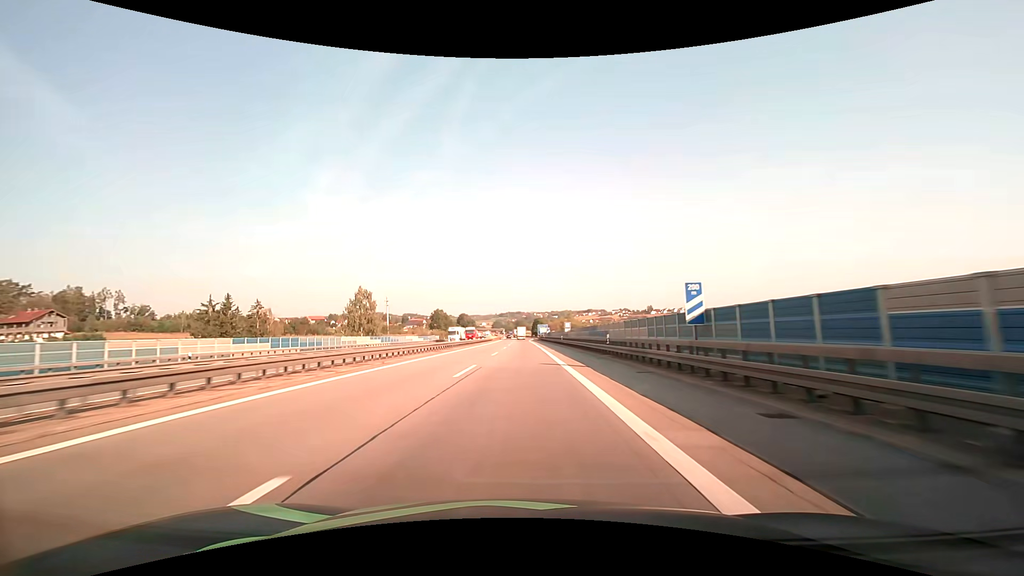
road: motorway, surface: asphalt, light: Day
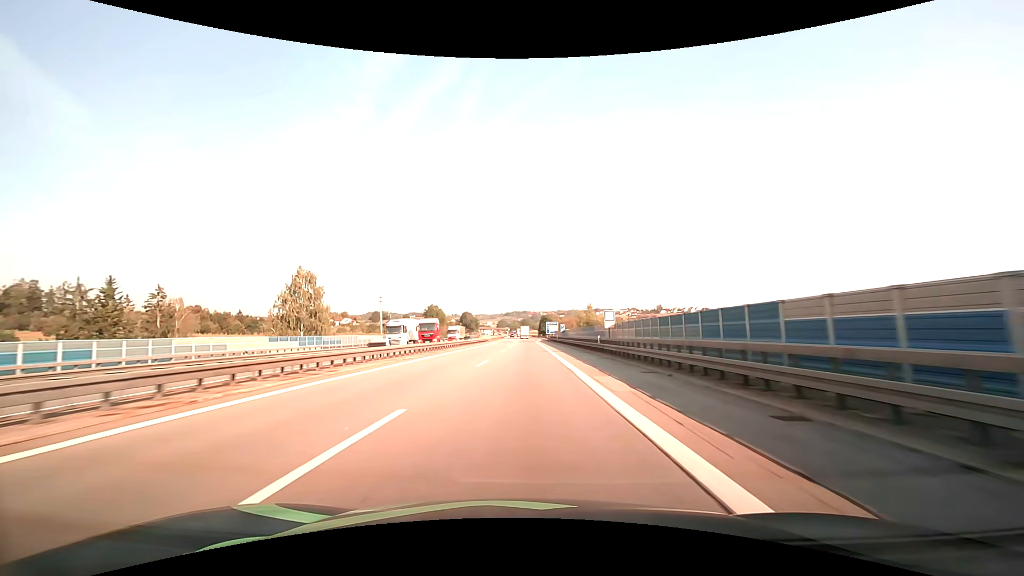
(-0.2, +30.9) m; -1°
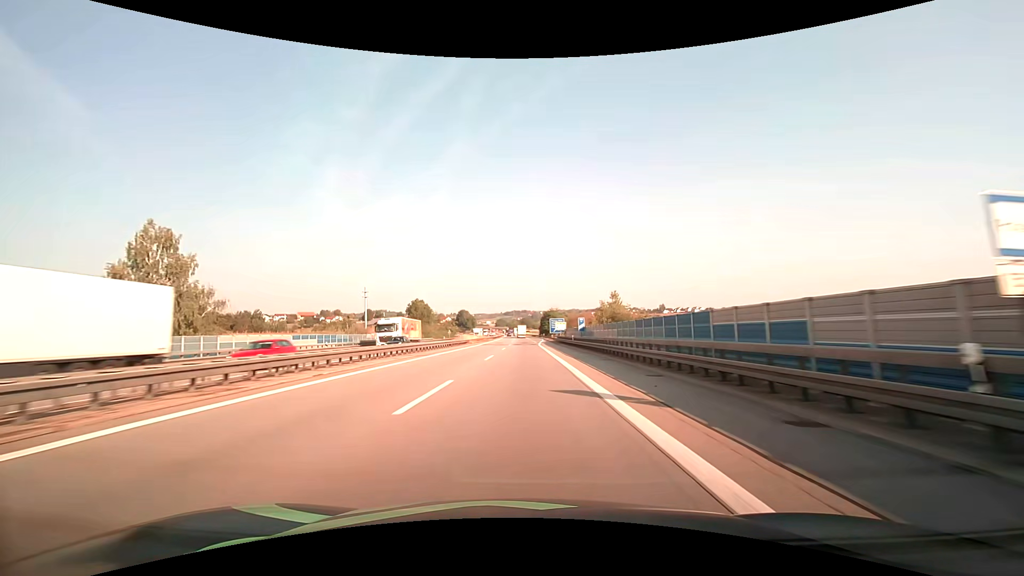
(0.0, +30.4) m; 0°
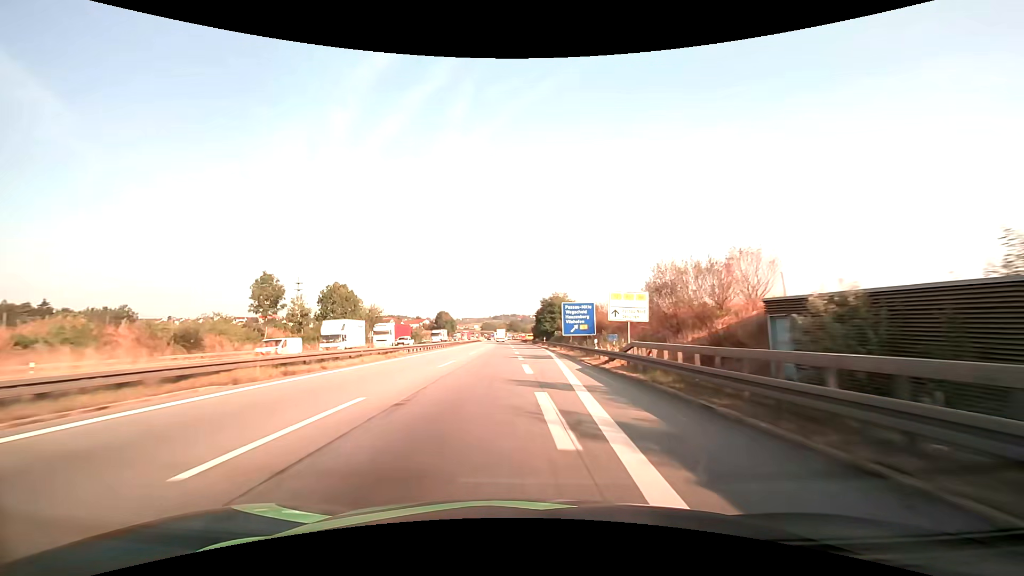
(+0.5, +73.9) m; +1°
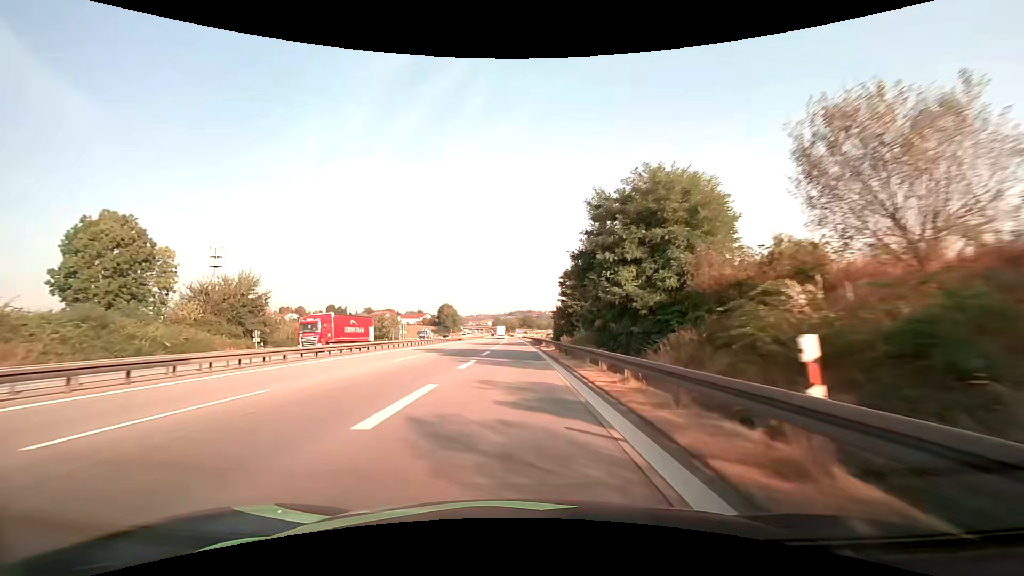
(-0.1, +69.9) m; -2°
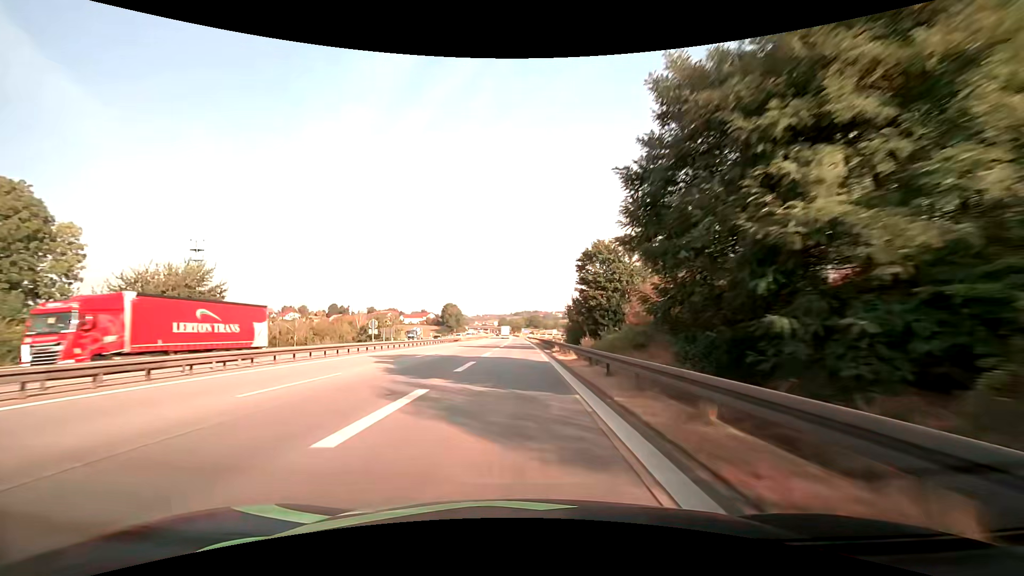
(-0.1, +13.0) m; -1°
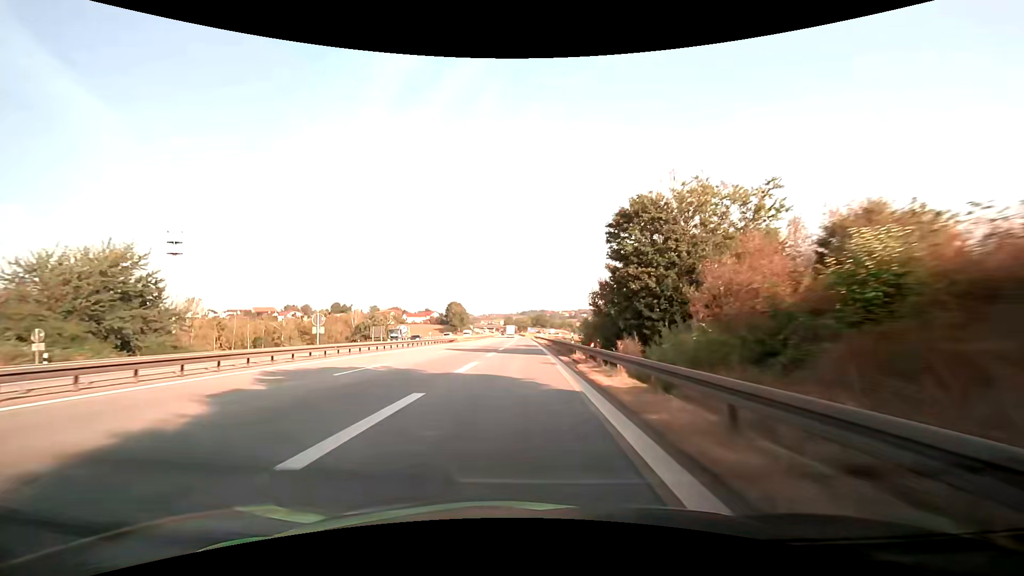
(-0.1, +12.6) m; 0°
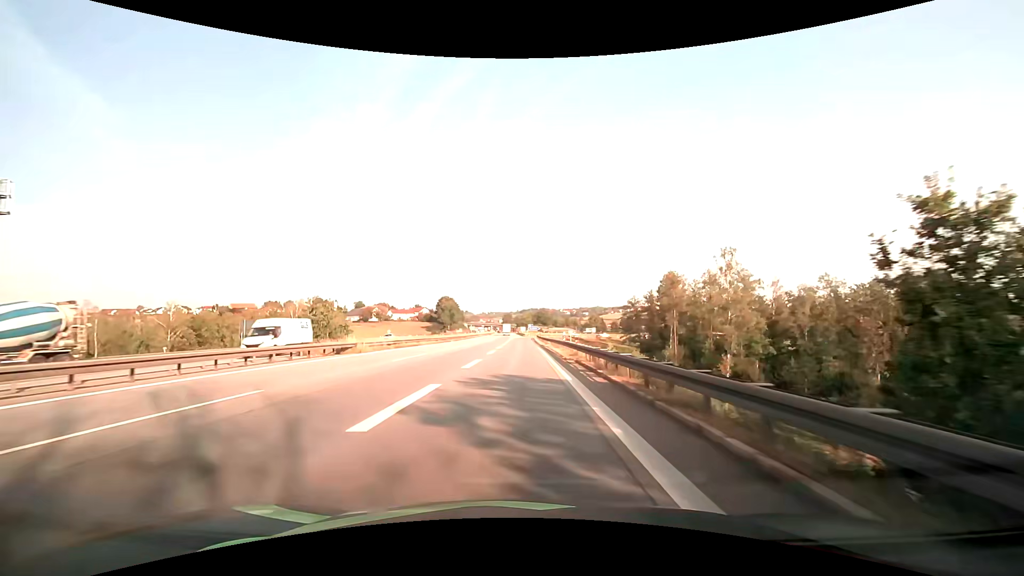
(-0.3, +45.2) m; 0°
(0, +10) (0, +20) (0, +30) (0, +40) (-1, +50) (-1, +60) (-1, +70) (-1, +80) (-1, +90) (-1, +100) m
